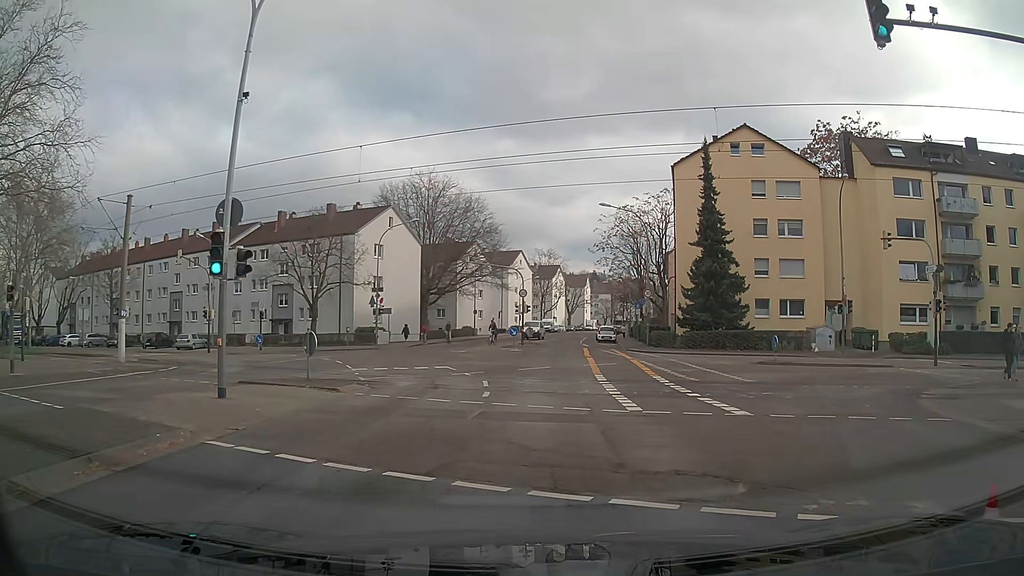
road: tertiary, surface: asphalt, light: Day
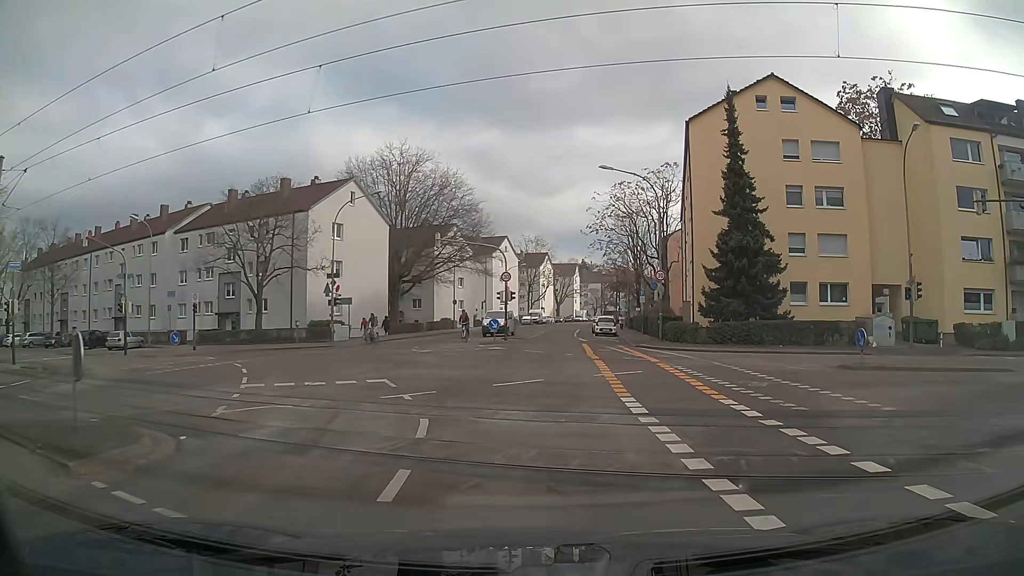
(+0.2, +9.3) m; +3°
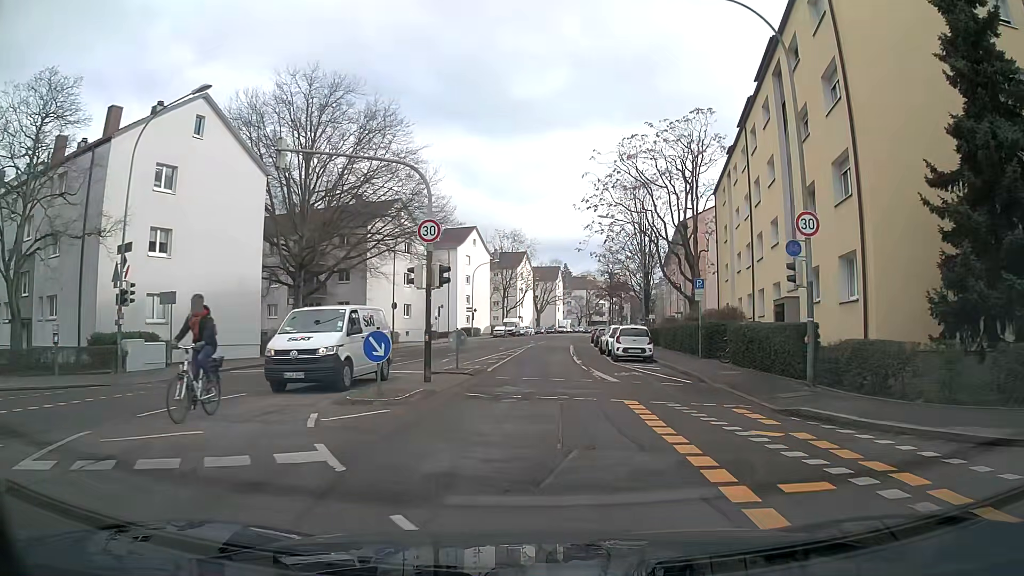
(+0.1, +23.2) m; +2°
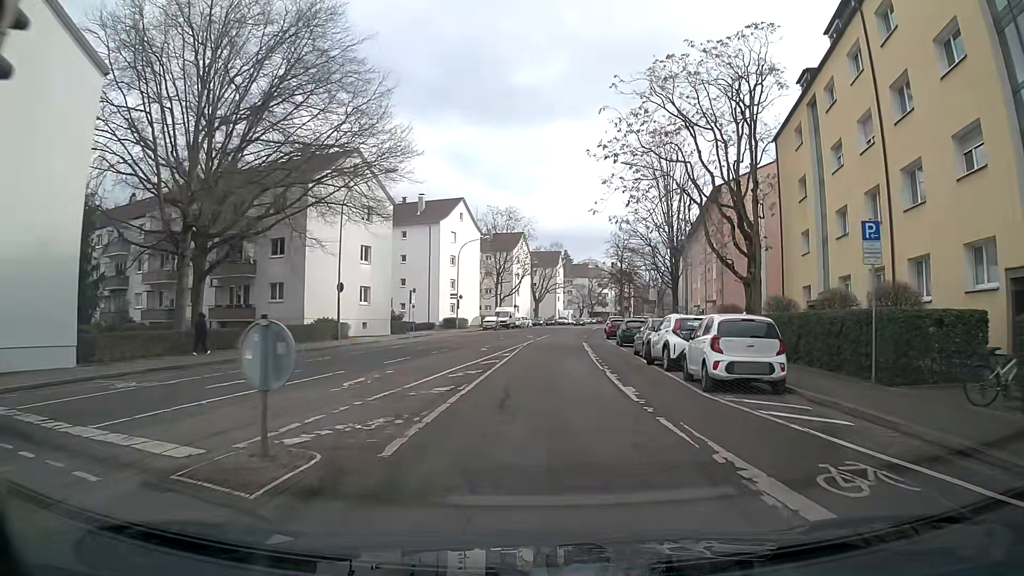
(-0.1, +14.9) m; -2°
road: residential
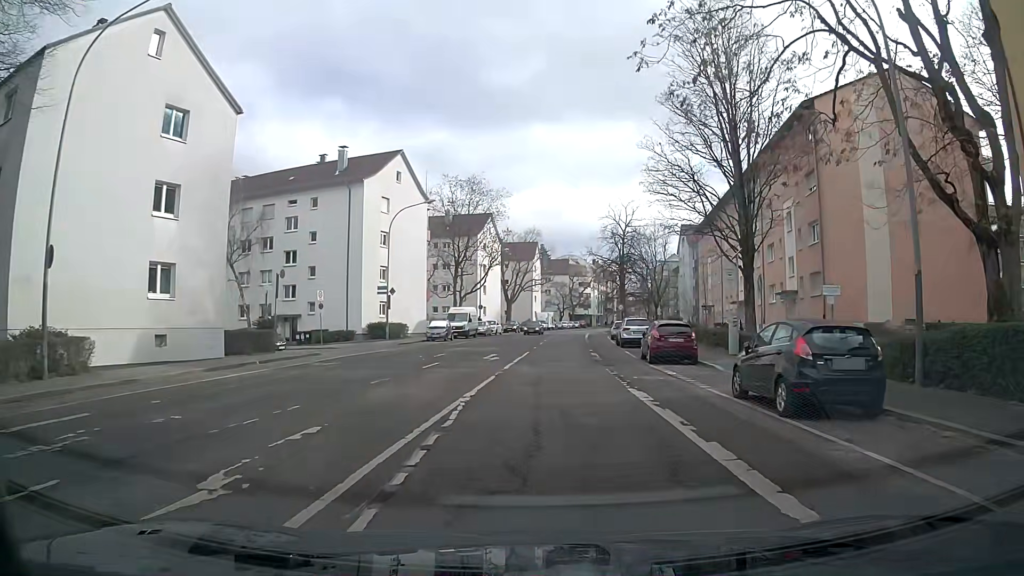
(+1.3, +24.1) m; +3°
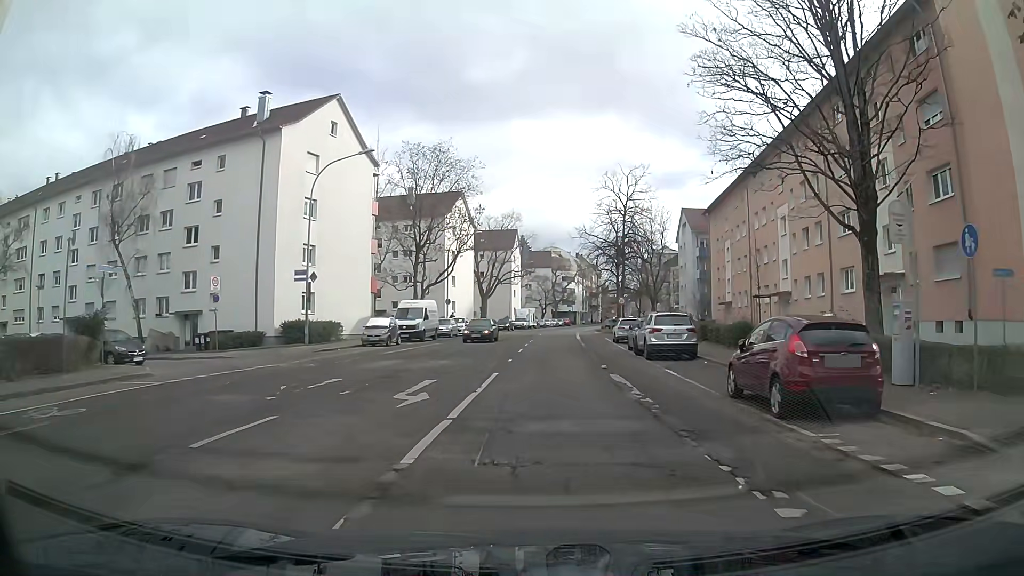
(+0.3, +13.6) m; +2°
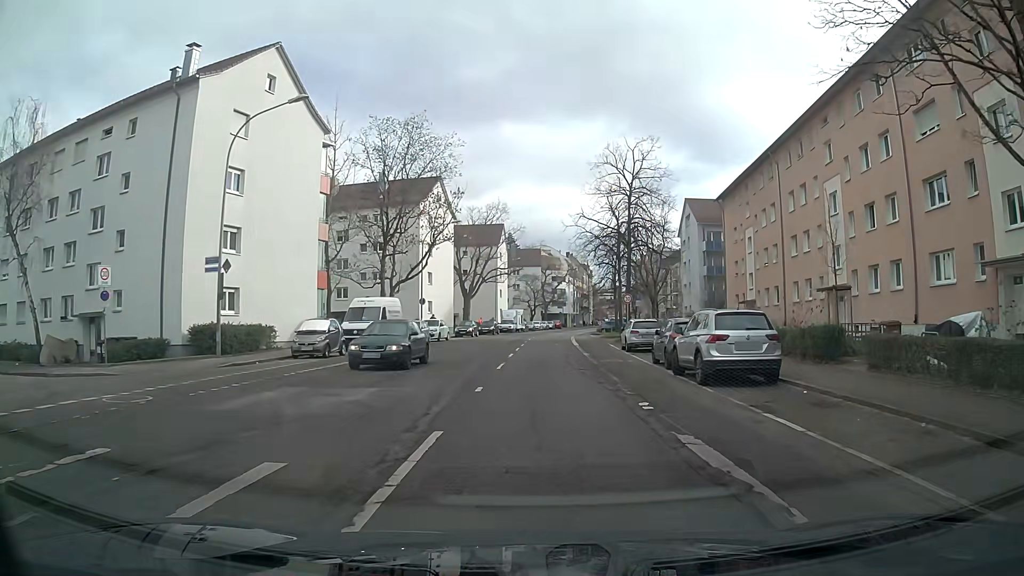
(+0.1, +9.0) m; +1°
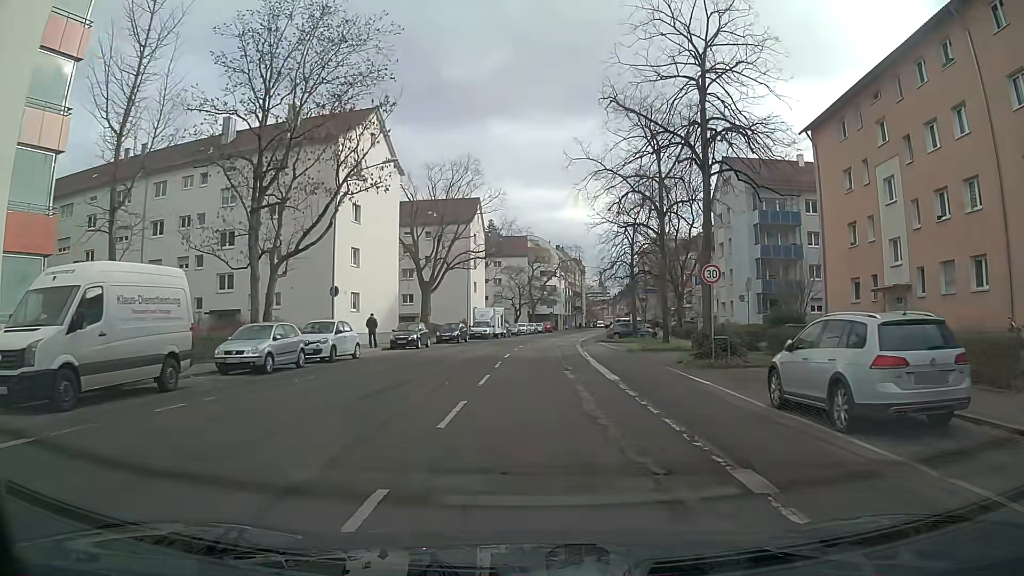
(+0.2, +22.7) m; +1°
(0, +10) (0, +20) (0, +30) (+1, +40) (+1, +50) (+2, +60) (+3, +70) (+5, +80) (+6, +90) (+7, +100) m
